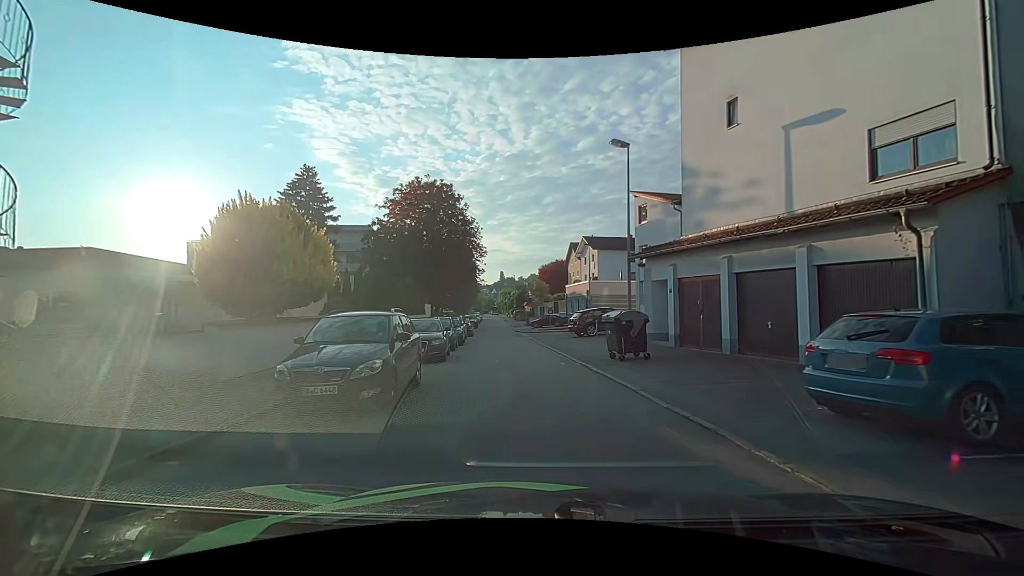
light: Day
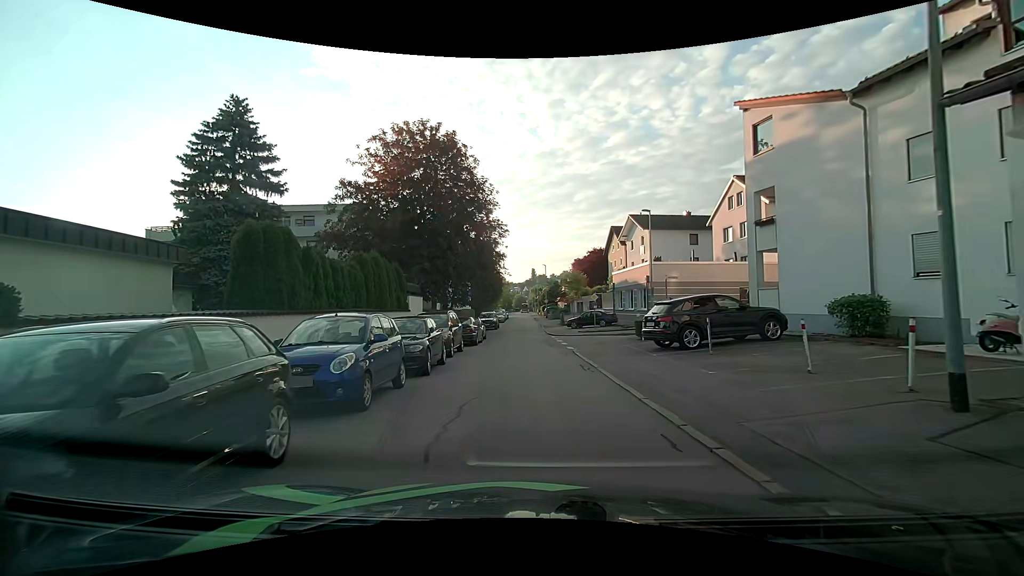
(-0.2, +14.0) m; -3°
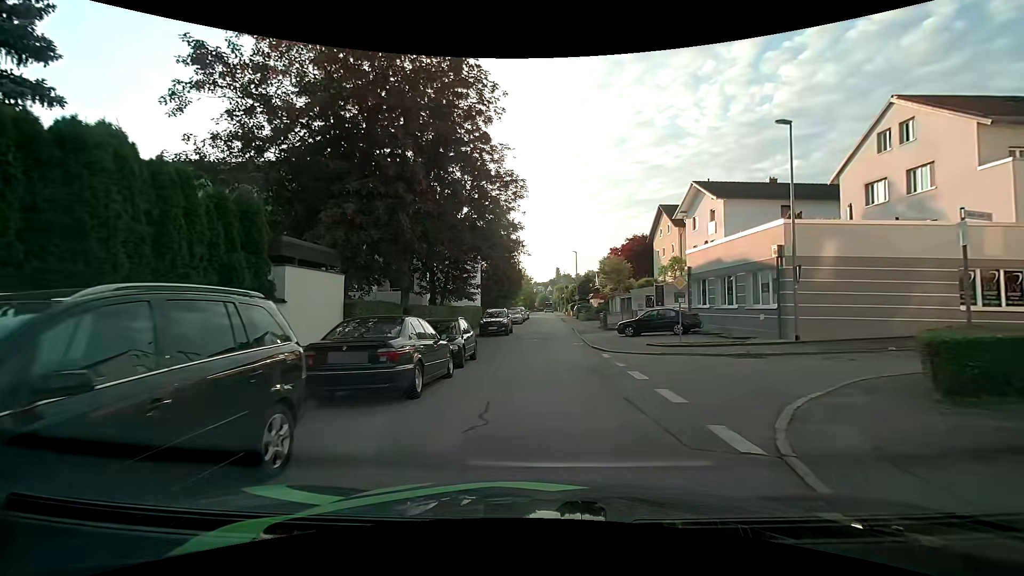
(-0.5, +15.8) m; -2°
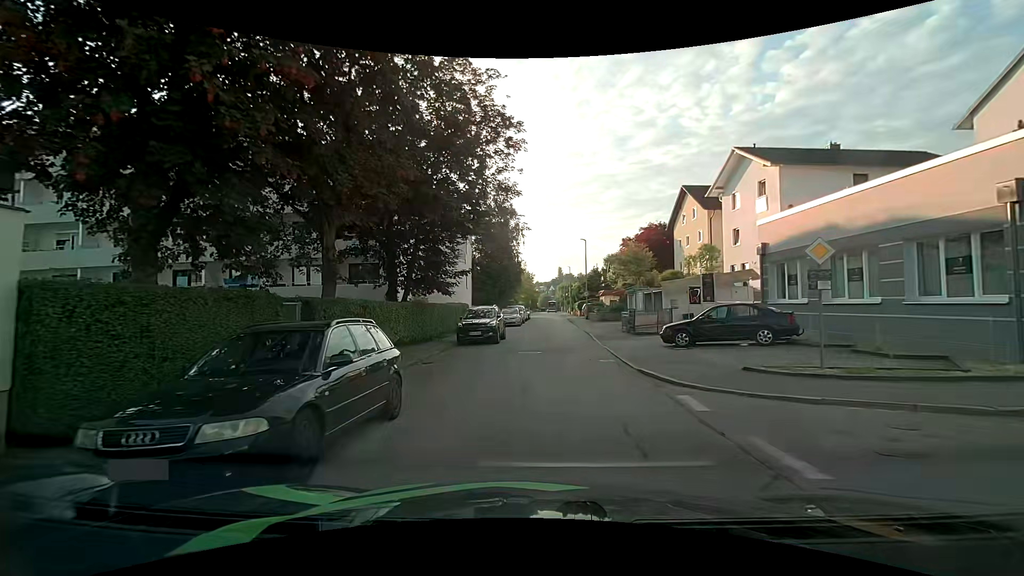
(0.0, +9.4) m; 0°
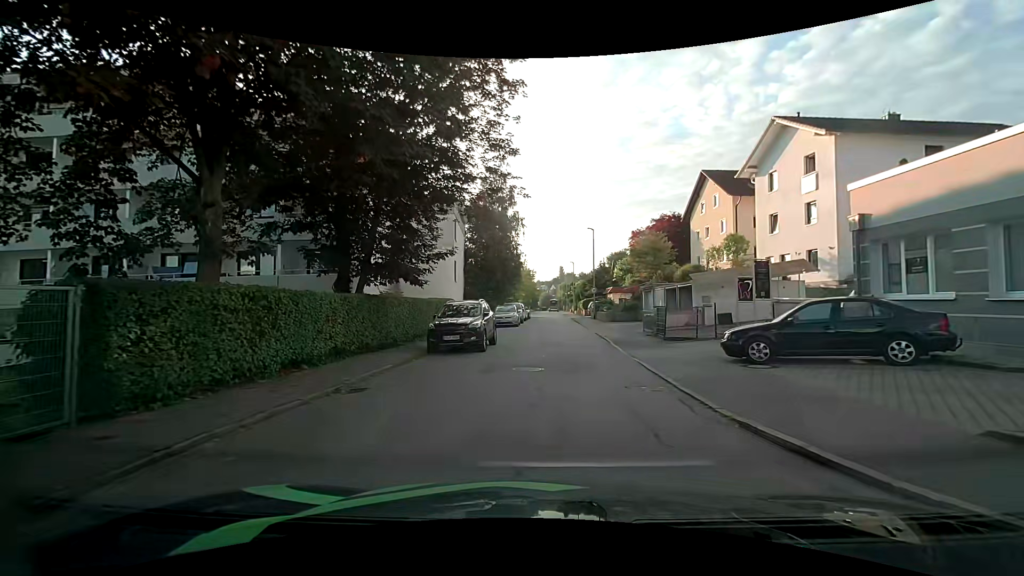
(-0.1, +6.0) m; 0°
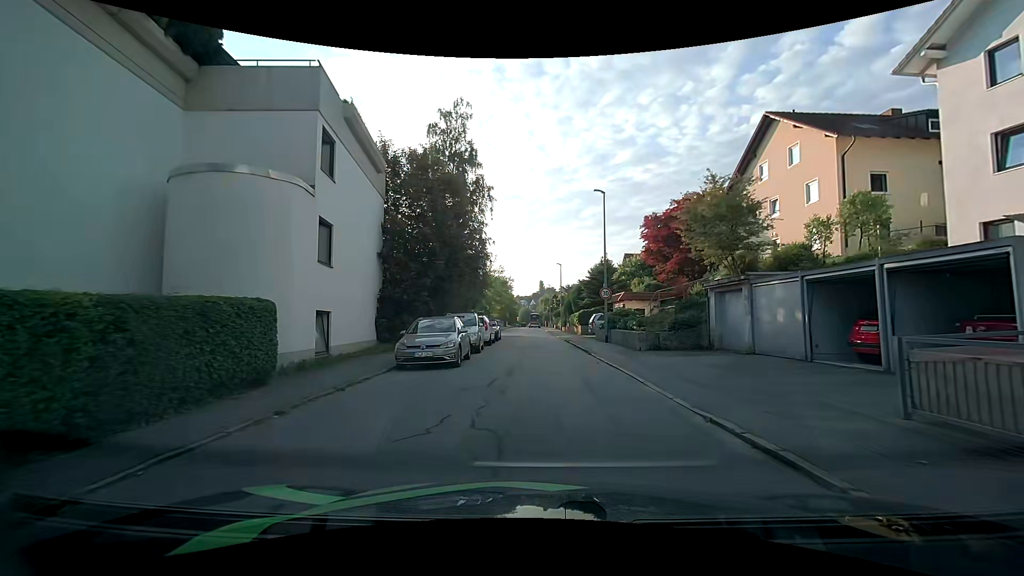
(0.0, +18.6) m; +1°
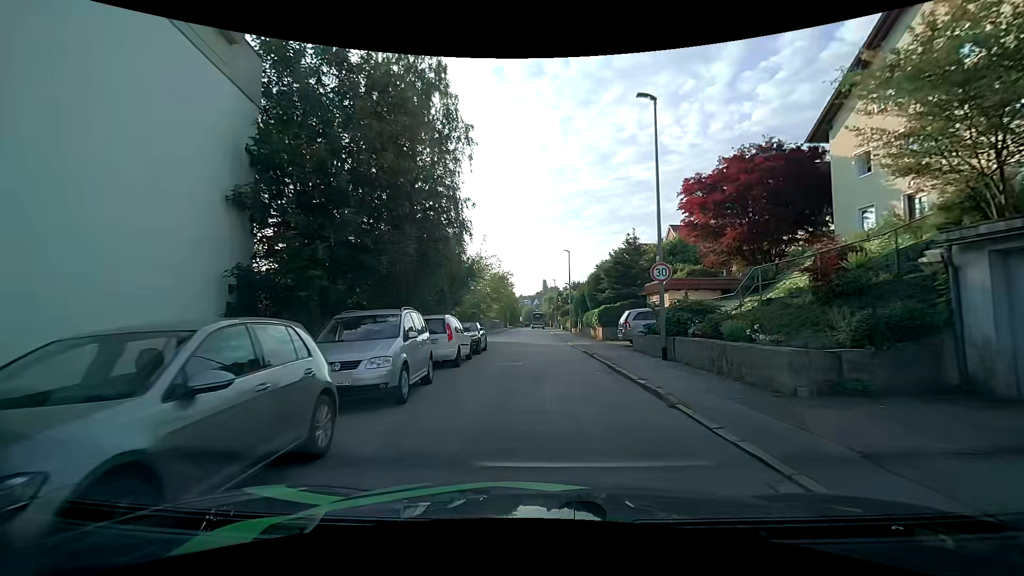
(+0.2, +11.5) m; 0°
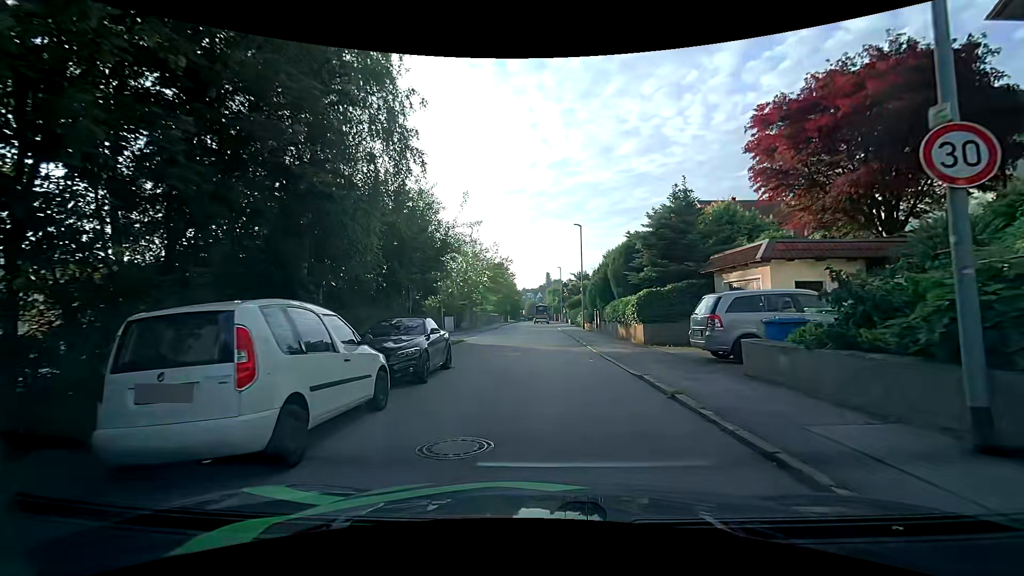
(0.0, +10.3) m; -1°
(0, +10) (0, +20) (0, +30) (-3, +39) (-13, +41) (-22, +40) (-32, +39) (-42, +38) (-52, +37) (-62, +36) m
